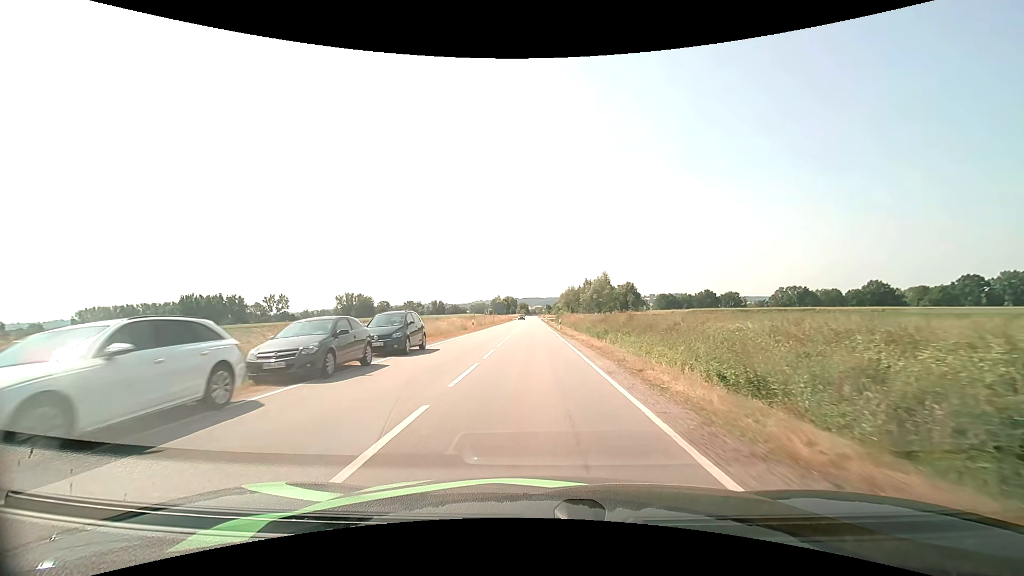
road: tertiary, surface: asphalt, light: Day
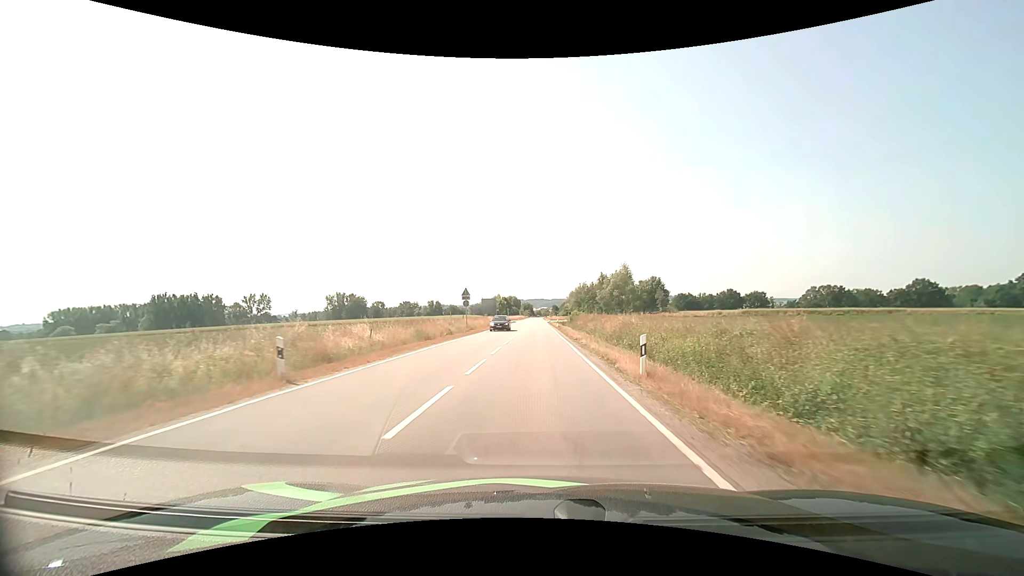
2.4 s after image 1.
(-0.1, +34.8) m; -1°
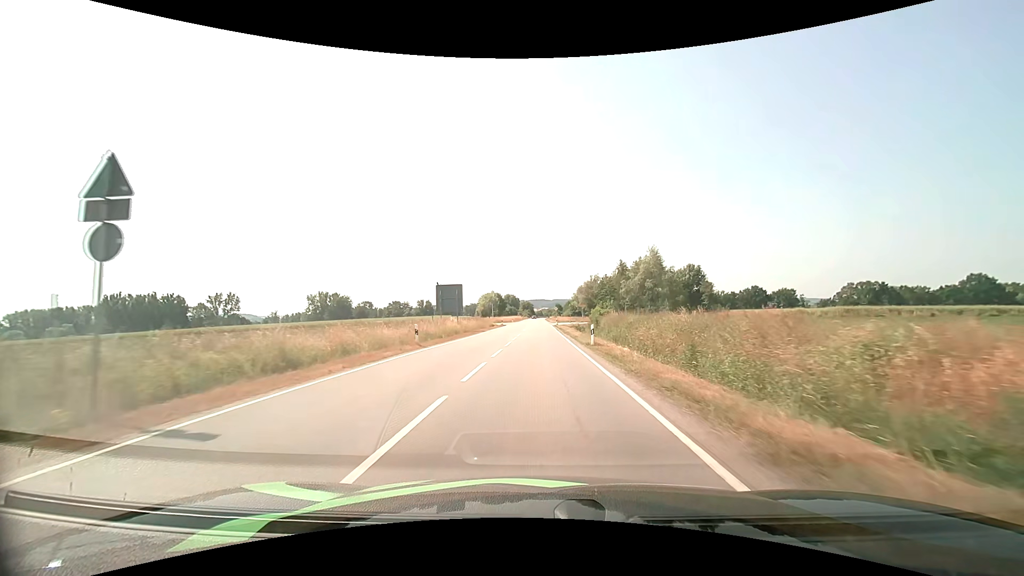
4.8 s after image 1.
(0.0, +38.7) m; 0°
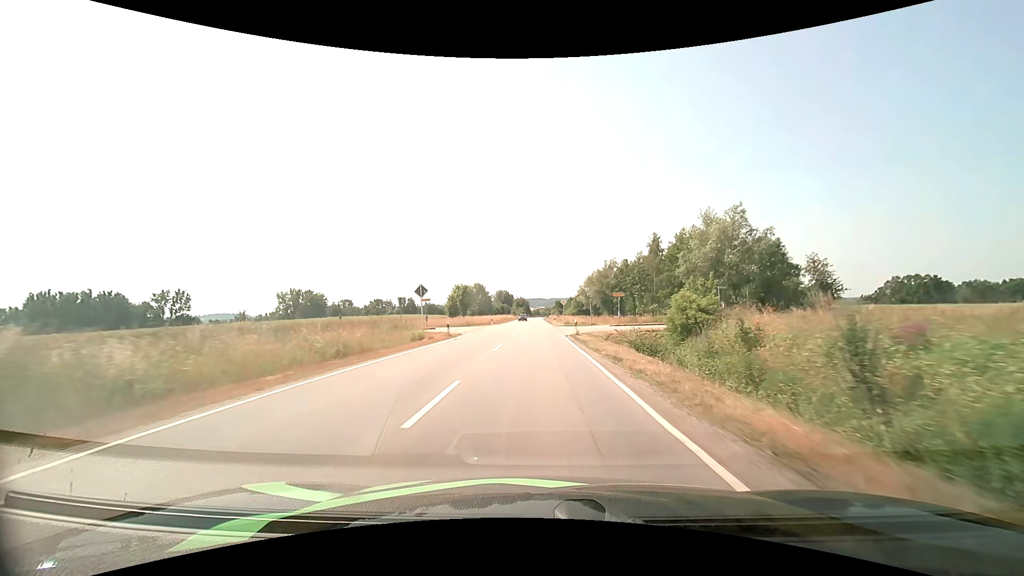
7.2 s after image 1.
(+0.2, +41.6) m; +1°
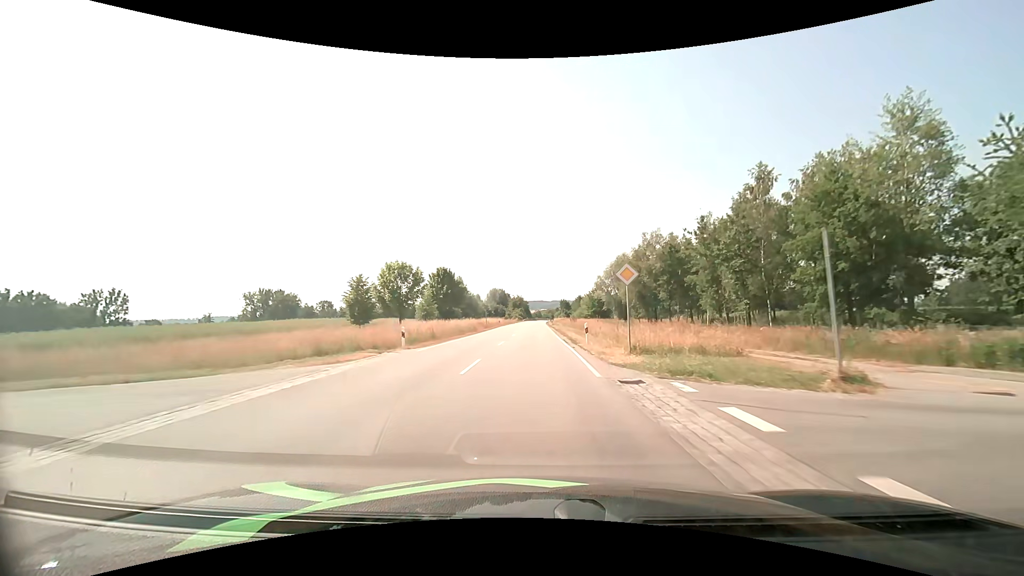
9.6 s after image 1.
(0.0, +43.2) m; 0°
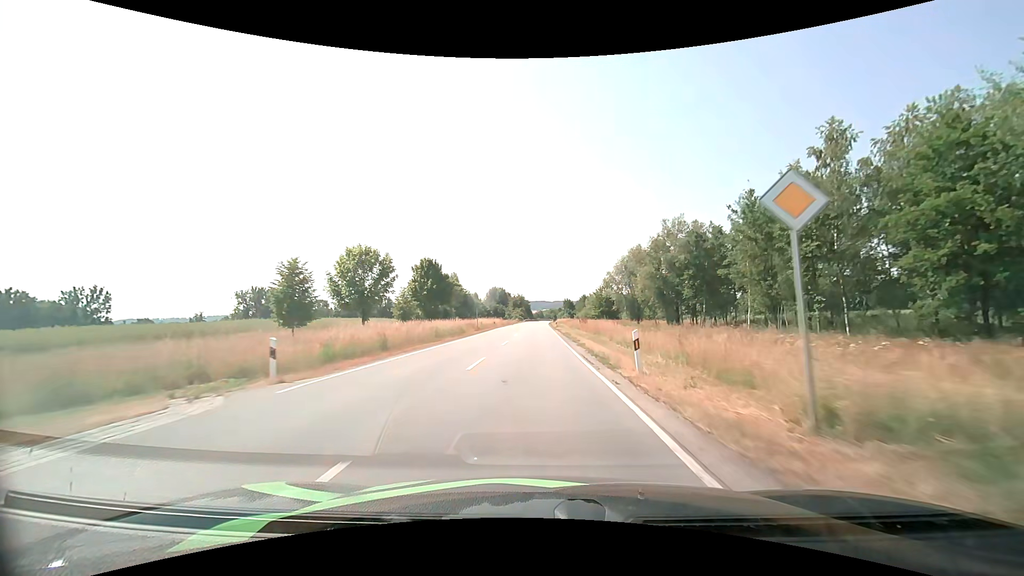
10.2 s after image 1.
(0.0, +11.1) m; 0°
(0, +10) (0, +20) (0, +30) (0, +40) (0, +50) (0, +60) (0, +70) (0, +80) (0, +90) (0, +100) m
